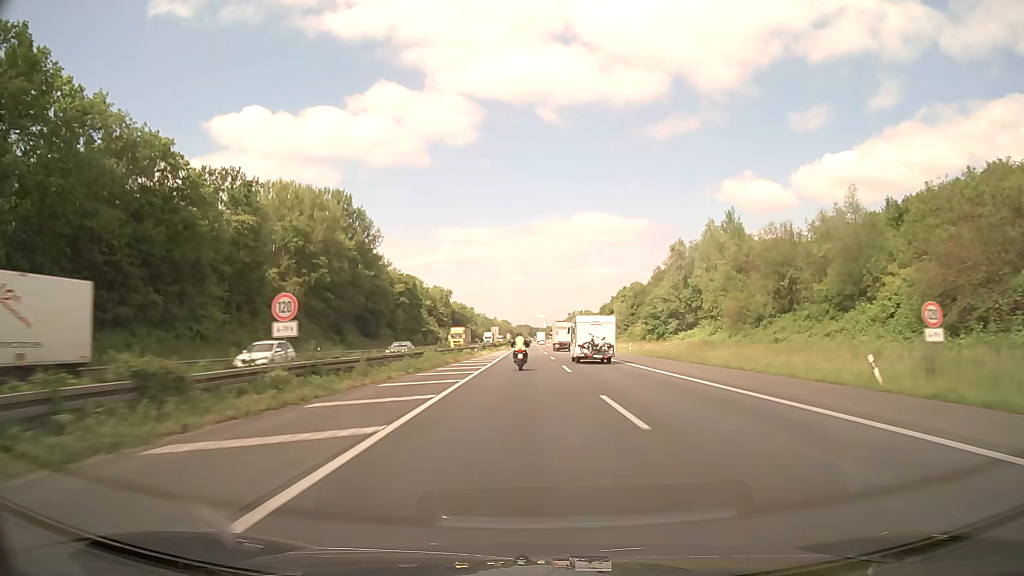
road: motorway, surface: asphalt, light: Day
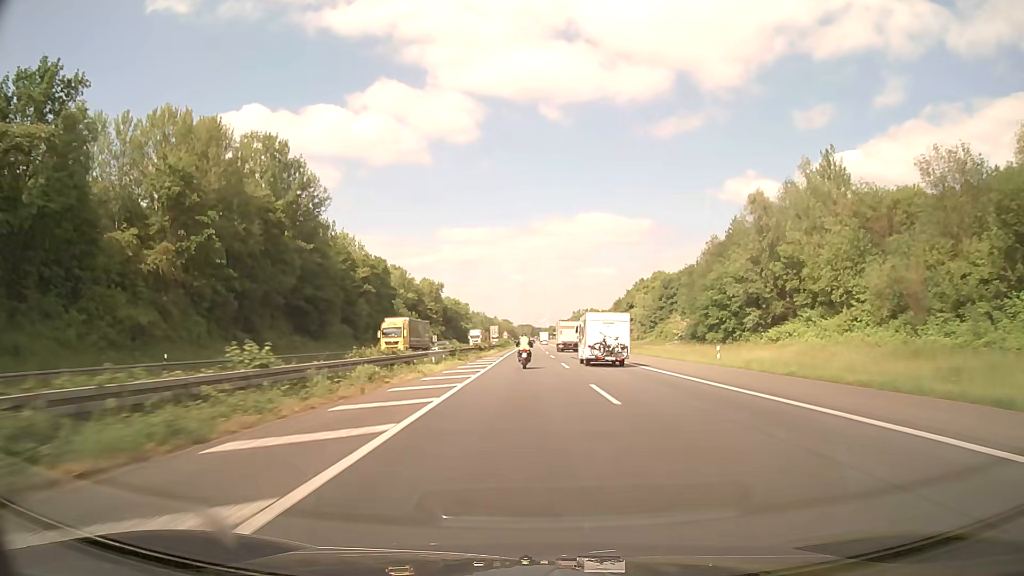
(-0.1, +33.2) m; 0°
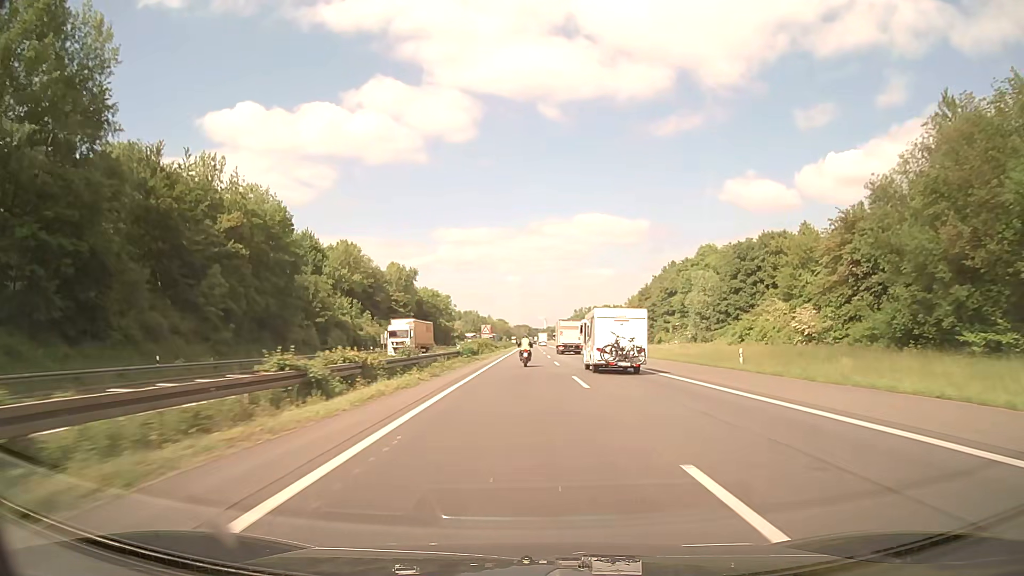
(+0.2, +50.3) m; 0°
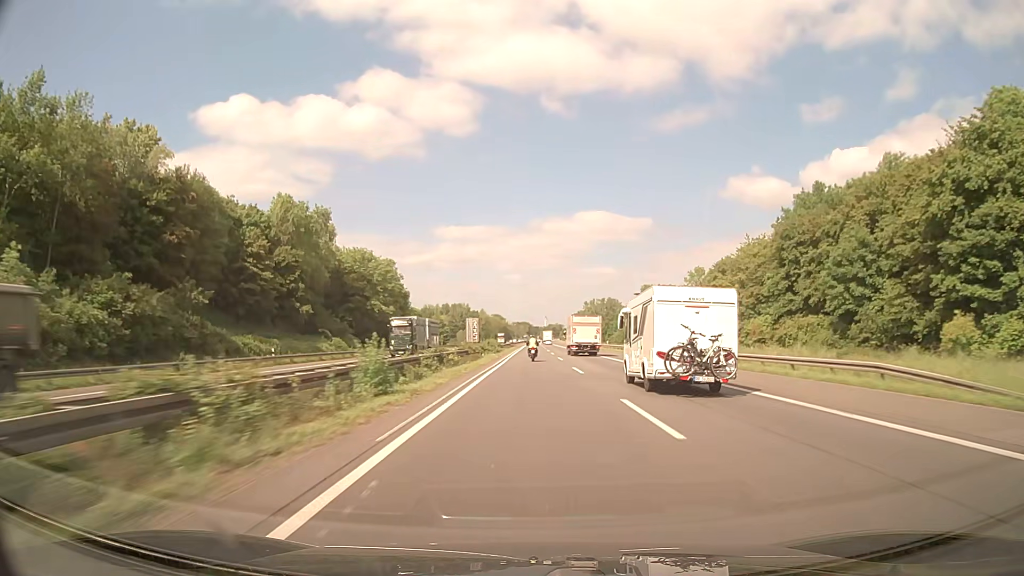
(-0.4, +85.2) m; 0°
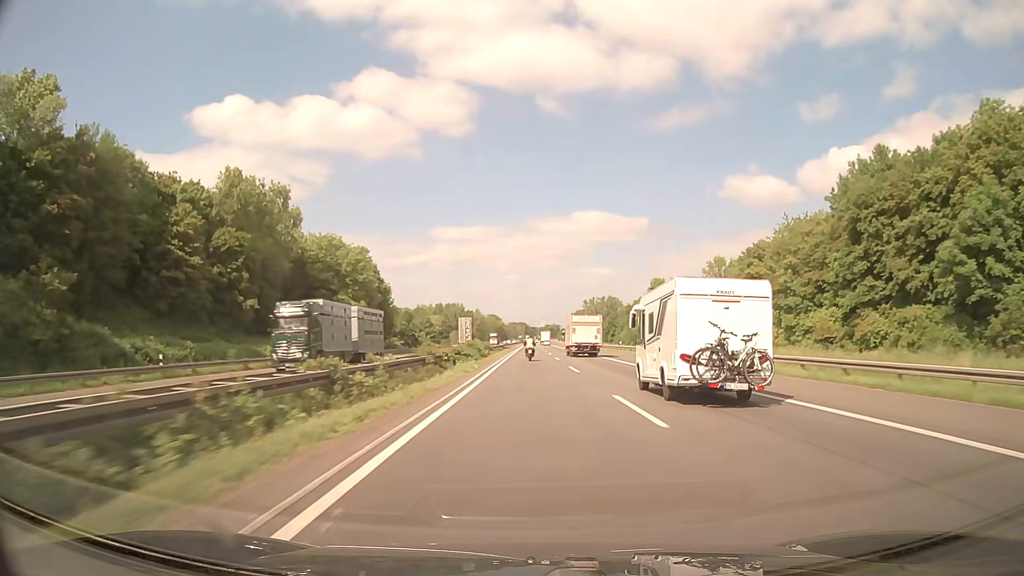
(+0.1, +17.4) m; 0°
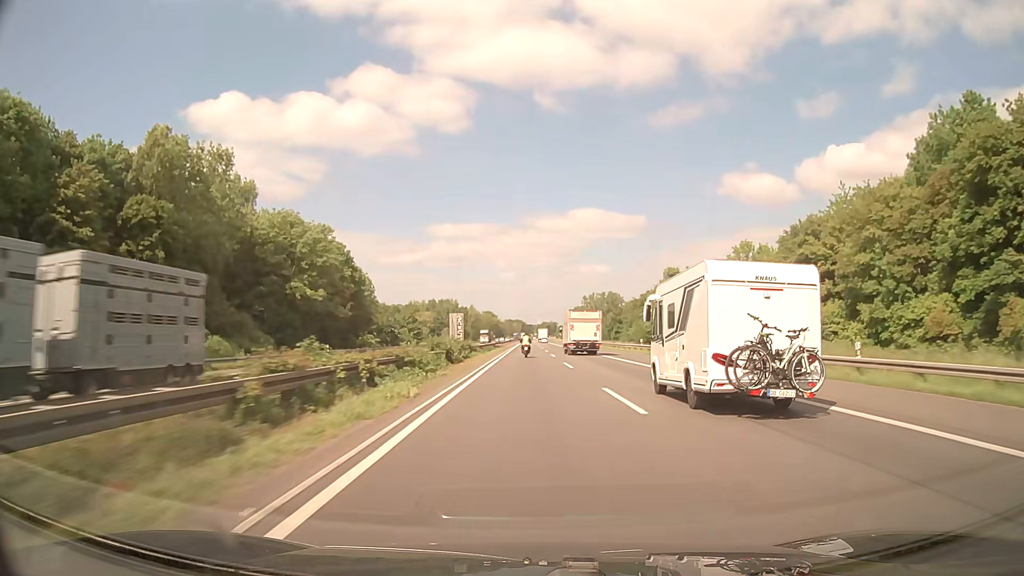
(+0.1, +17.5) m; 0°
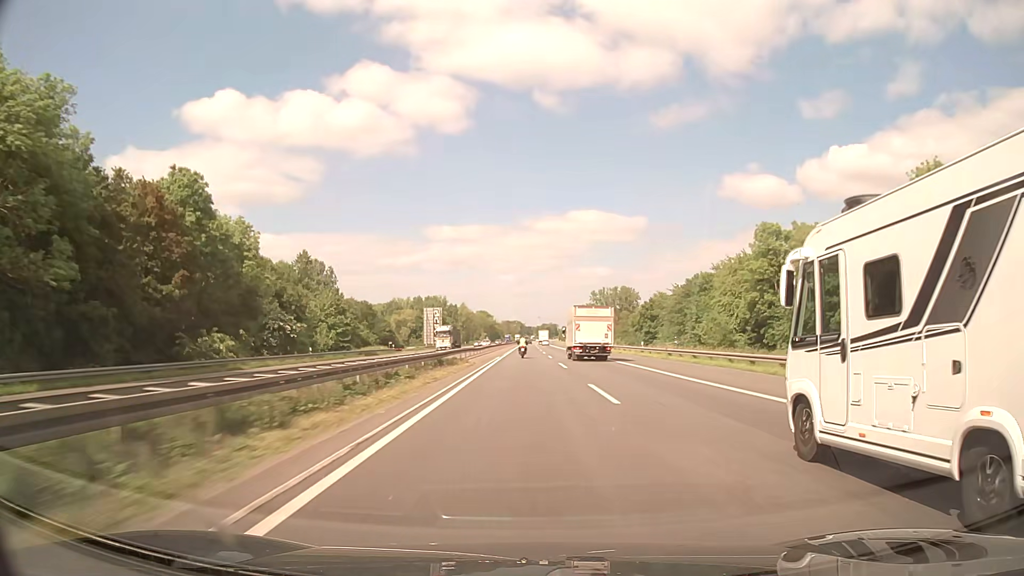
(0.0, +53.8) m; 0°
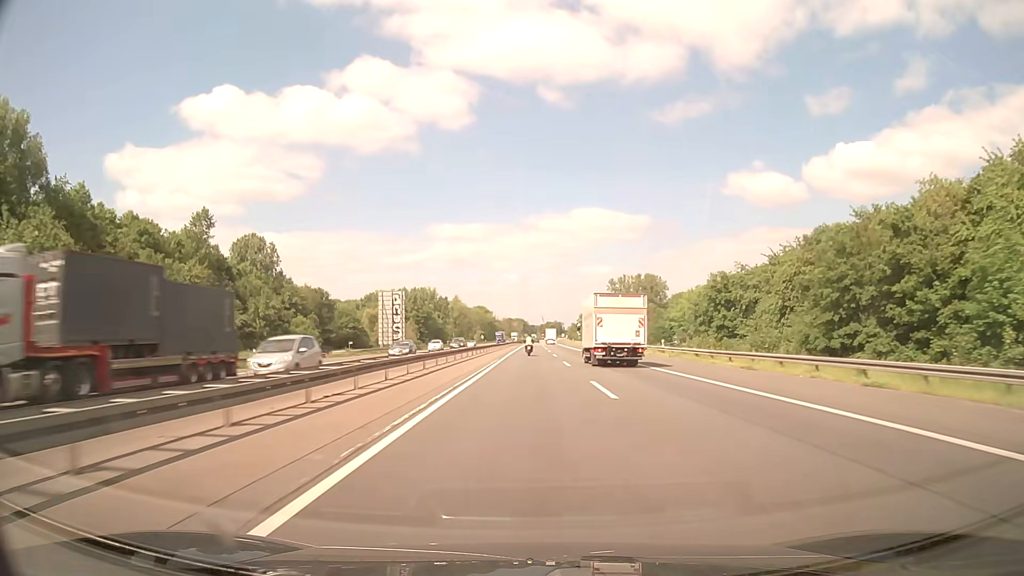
(-0.3, +55.3) m; 0°
(0, +10) (0, +20) (0, +30) (0, +40) (0, +50) (0, +60) (0, +70) (0, +80) (+1, +90) (+1, +100) m
